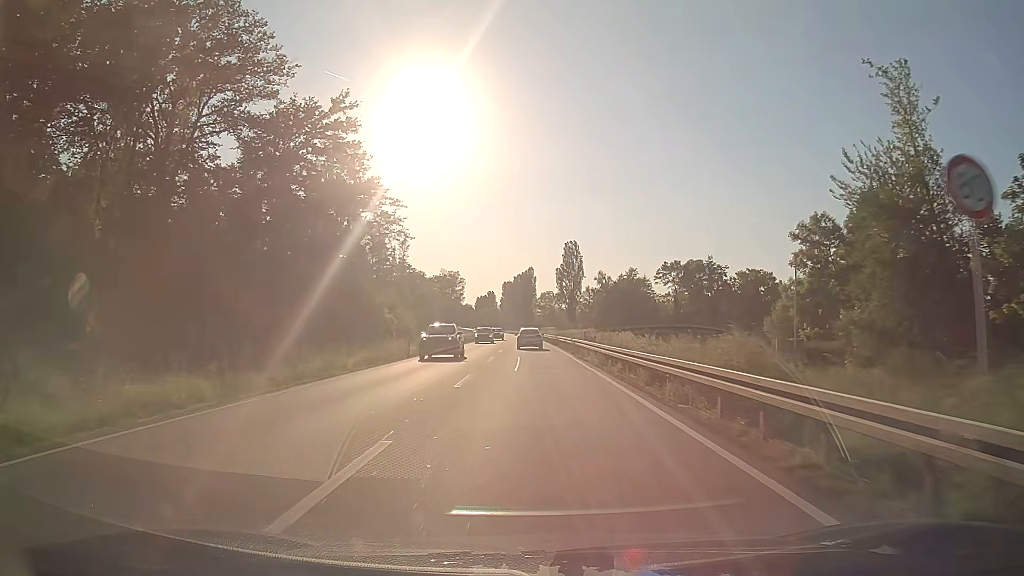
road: primary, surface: asphalt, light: Day
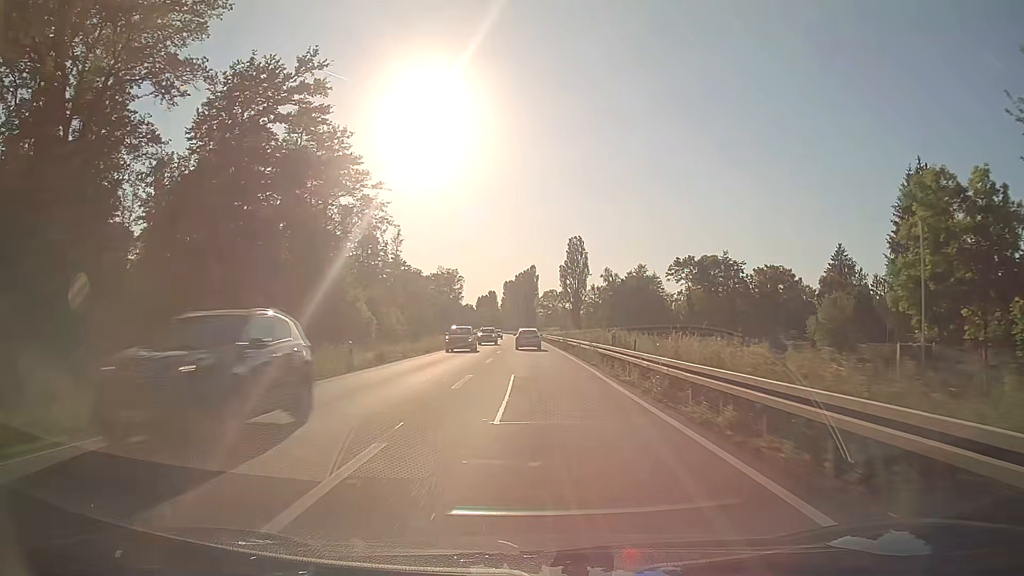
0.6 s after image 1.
(0.0, +12.3) m; 0°
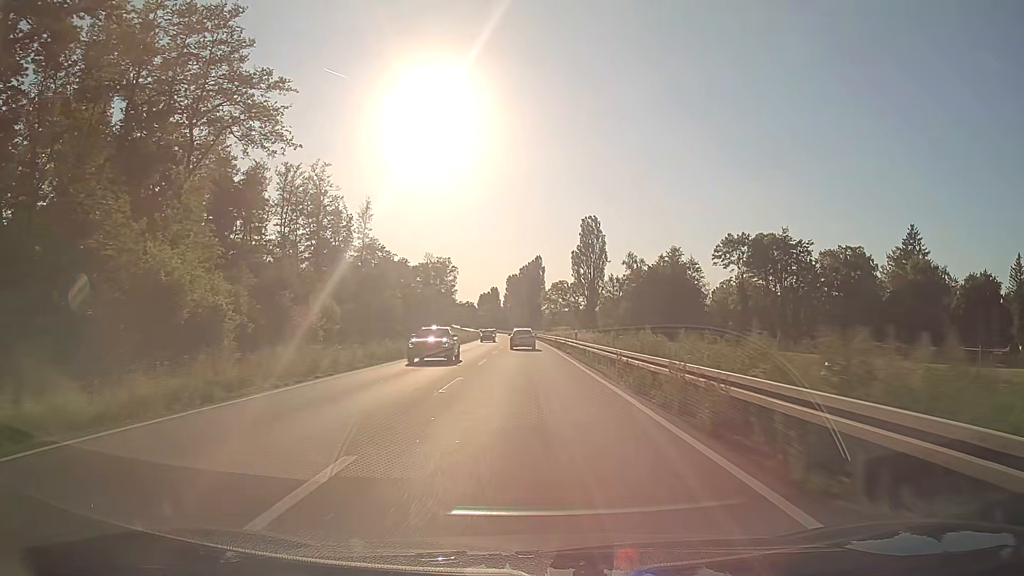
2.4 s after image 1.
(-0.2, +37.0) m; 0°
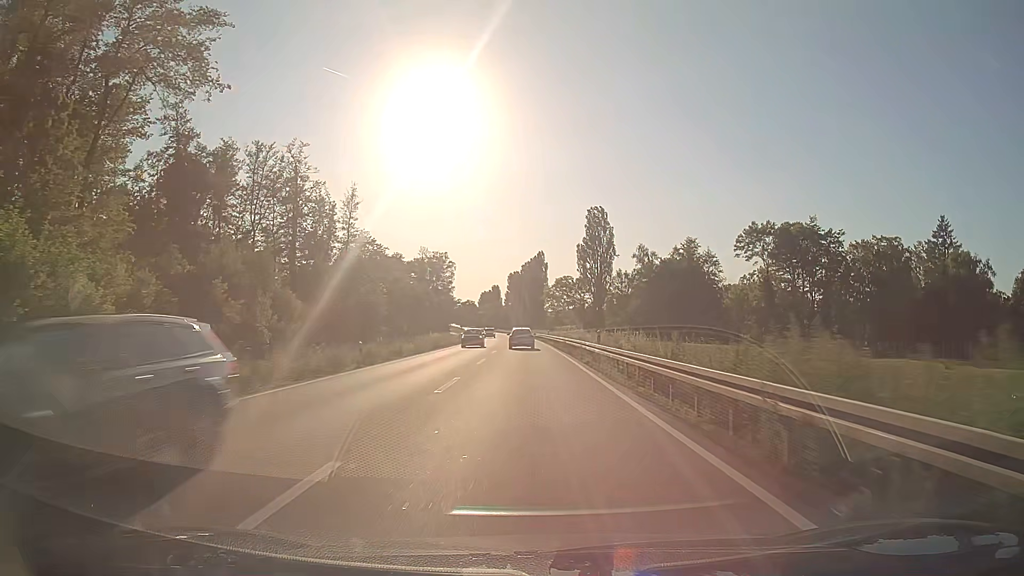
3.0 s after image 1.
(0.0, +12.4) m; 0°
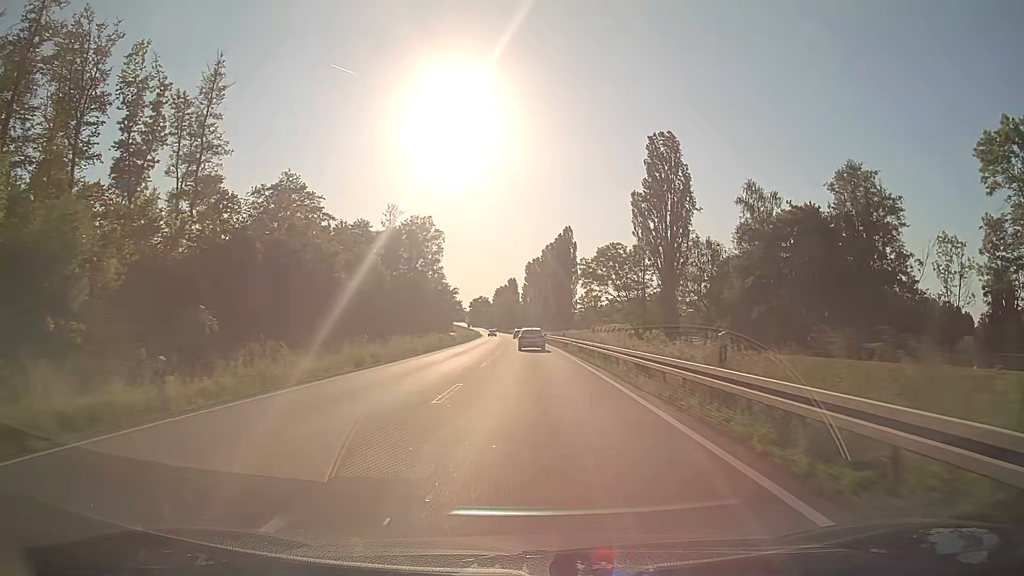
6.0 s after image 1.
(-1.2, +62.2) m; -2°
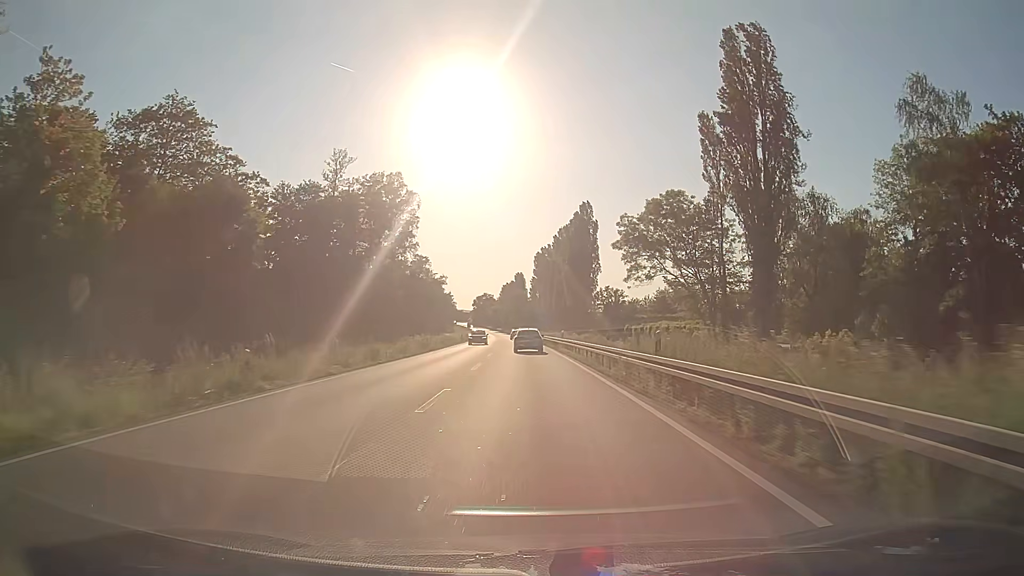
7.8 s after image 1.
(-0.2, +37.6) m; -1°
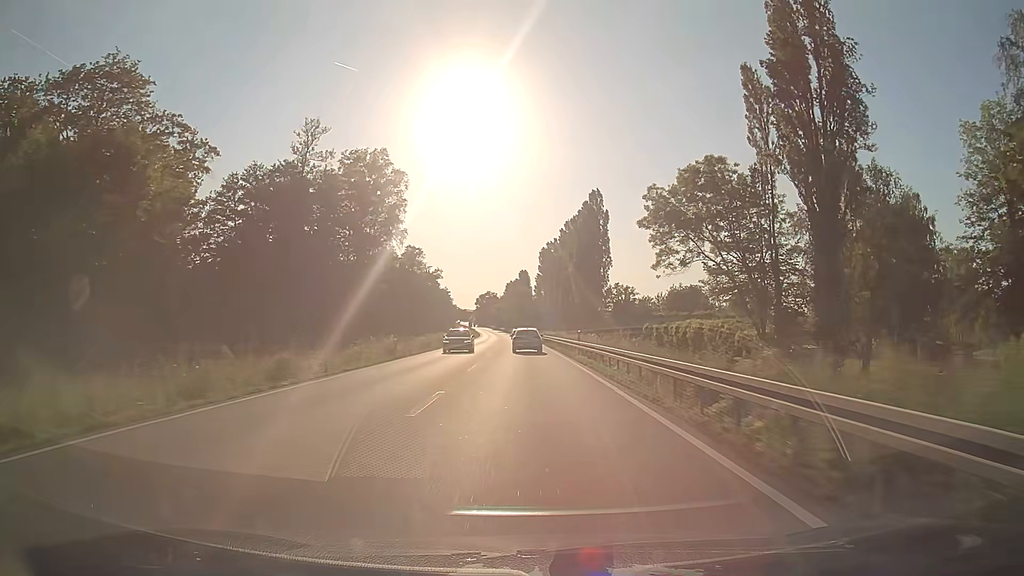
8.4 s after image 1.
(0.0, +12.6) m; 0°
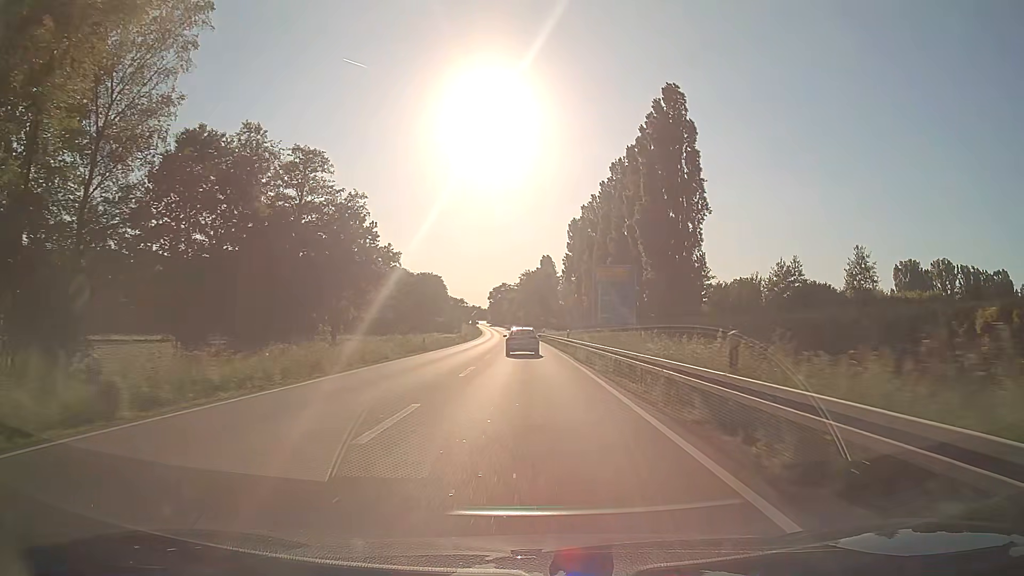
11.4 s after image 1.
(-0.9, +62.9) m; -2°
(0, +10) (0, +20) (0, +30) (0, +40) (-1, +50) (-1, +60) (-1, +70) (-2, +80) (-2, +90) (-3, +100) m
